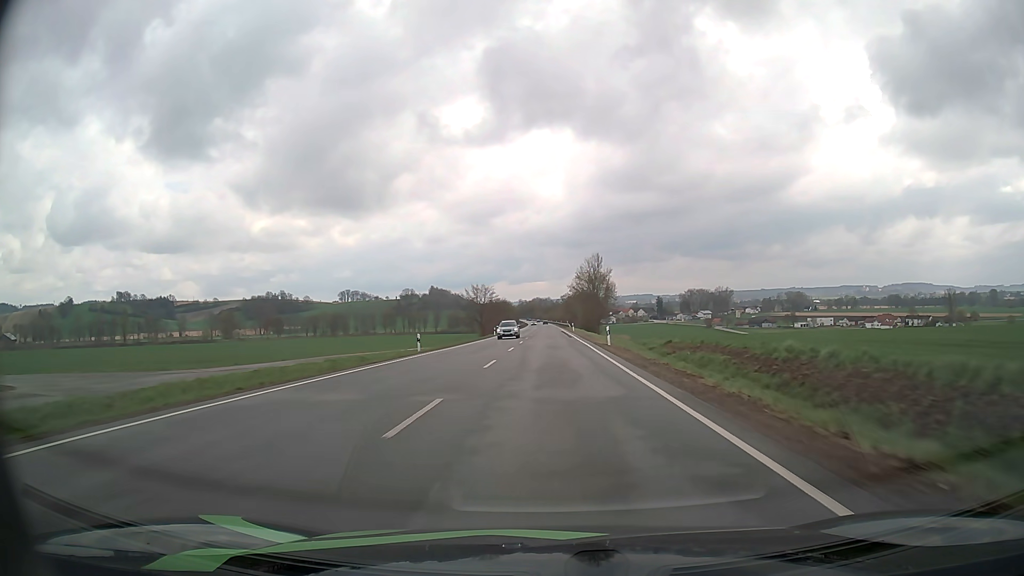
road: primary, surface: asphalt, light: Day
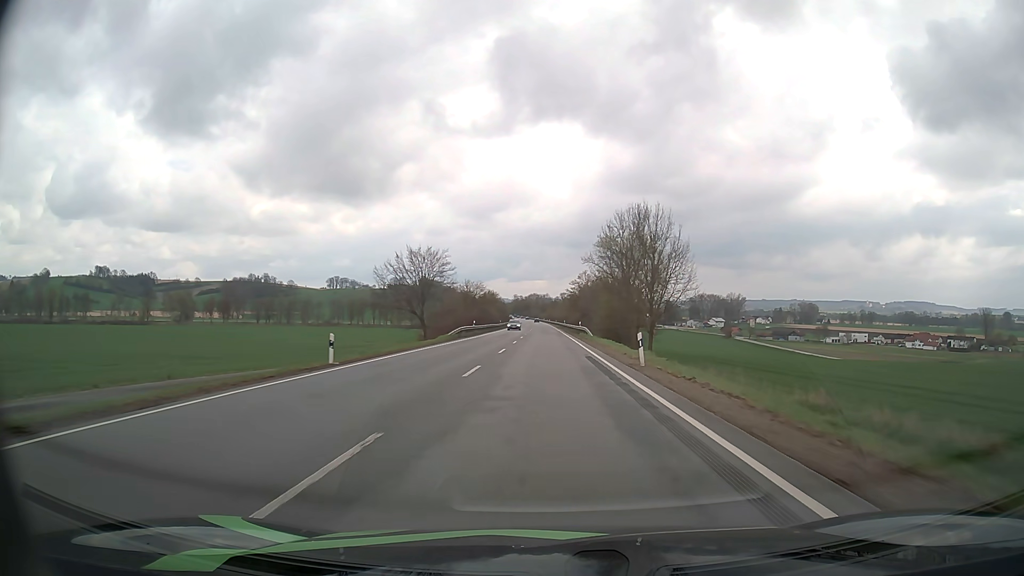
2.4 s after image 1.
(0.0, +63.8) m; 0°
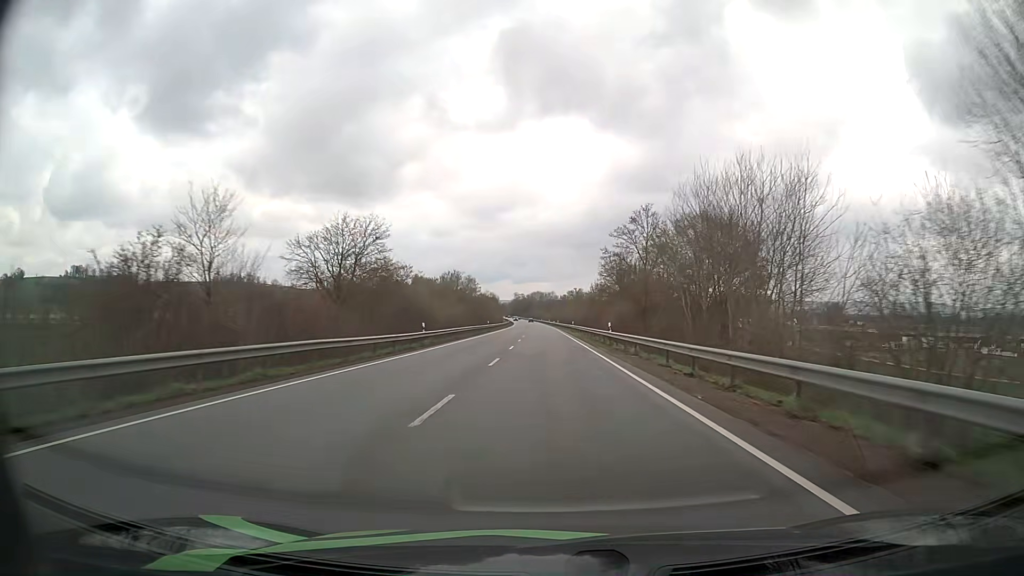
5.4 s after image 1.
(-0.5, +79.8) m; 0°
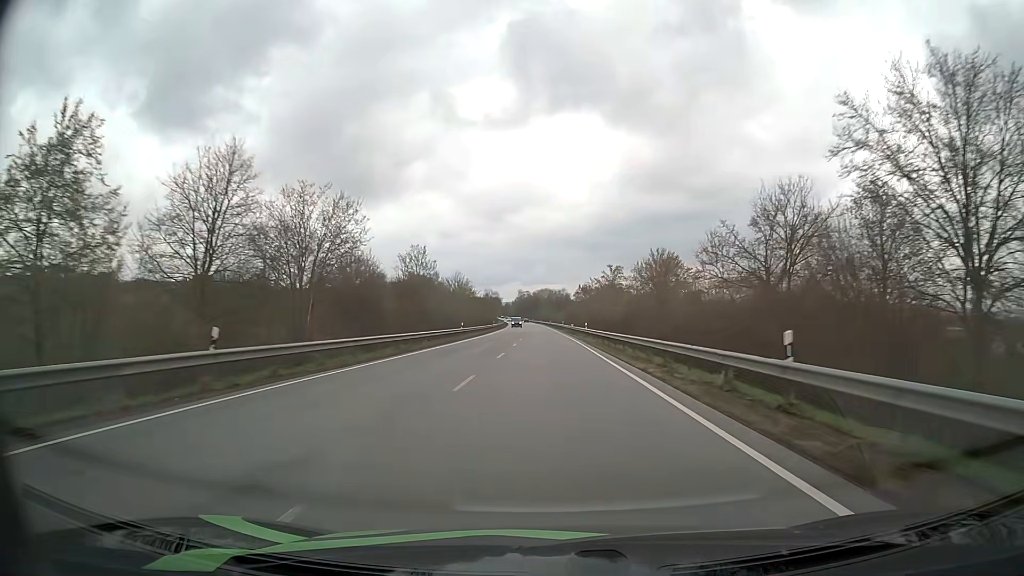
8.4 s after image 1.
(-0.5, +79.7) m; -1°
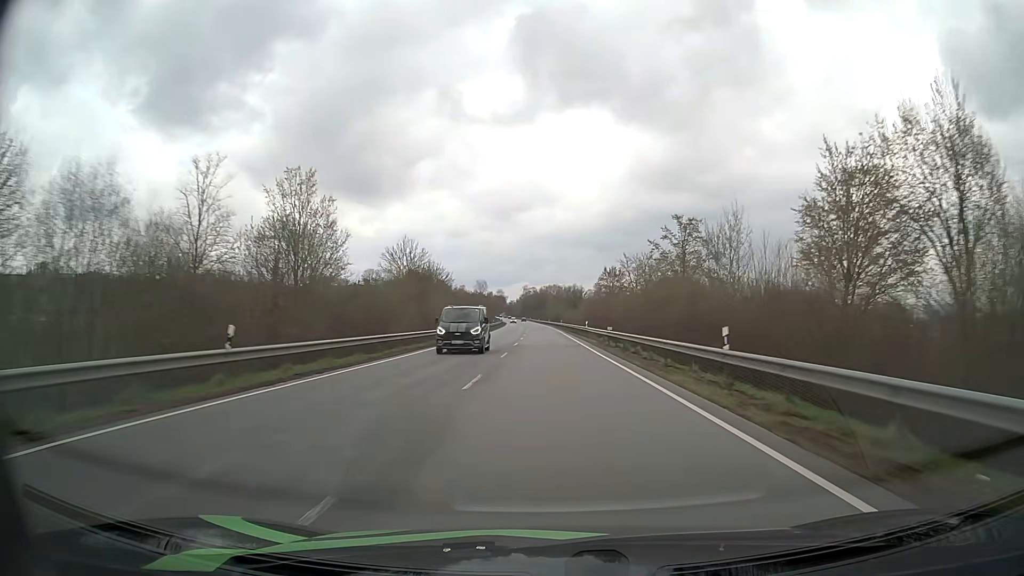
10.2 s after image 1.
(-0.4, +47.9) m; -1°
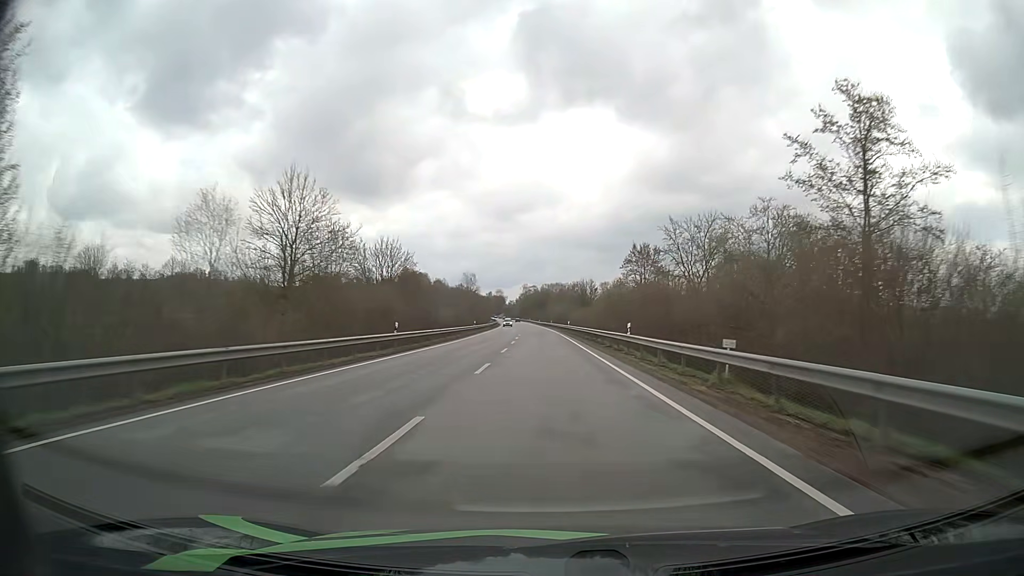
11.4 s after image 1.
(-0.1, +31.9) m; 0°
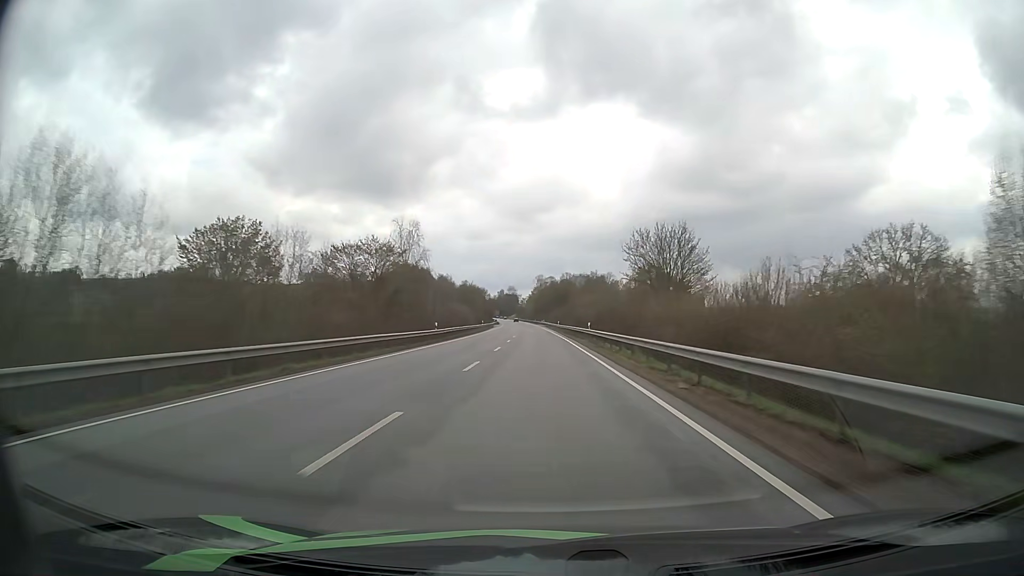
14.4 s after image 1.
(-0.9, +79.7) m; -2°
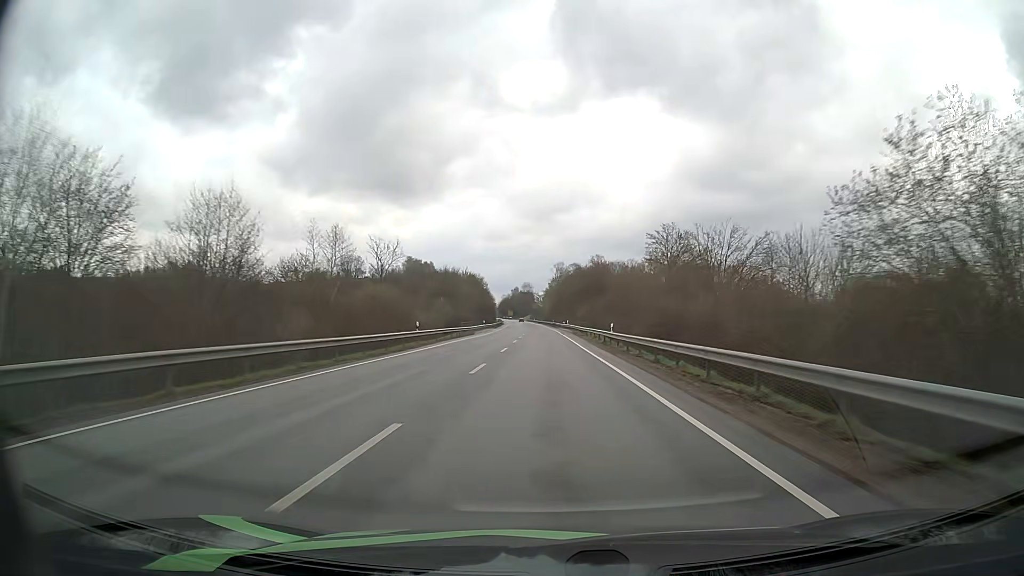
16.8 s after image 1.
(-1.0, +63.8) m; -2°
(0, +10) (0, +20) (0, +30) (0, +40) (0, +50) (0, +60) (0, +70) (-1, +80) (-1, +90) (-1, +100) m
